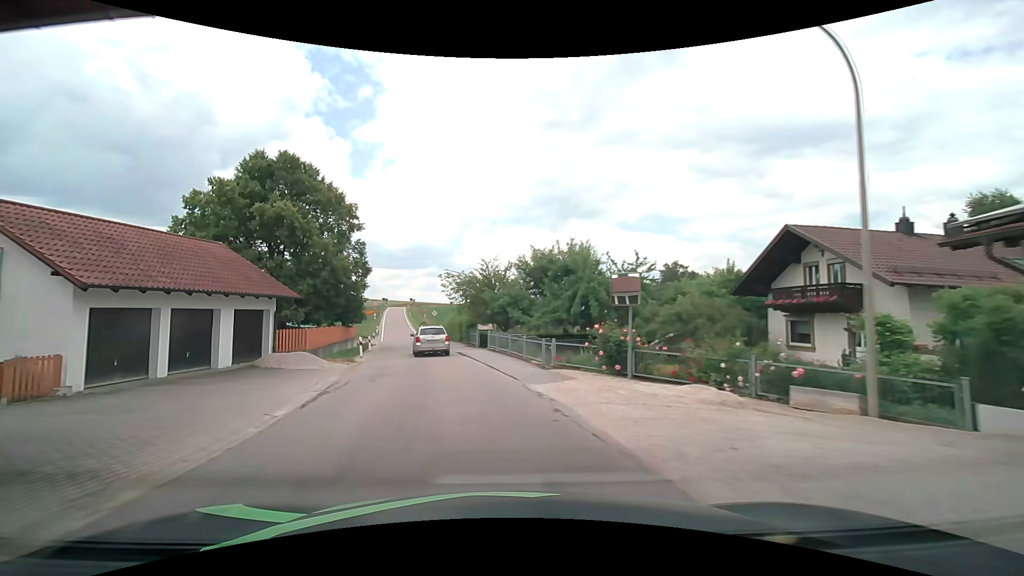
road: tertiary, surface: asphalt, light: Day
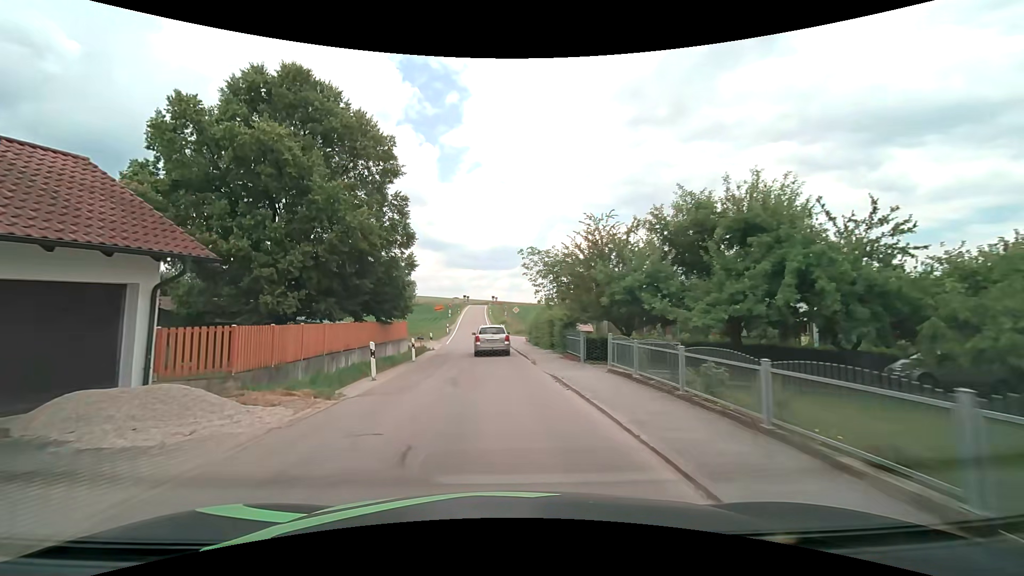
(-1.8, +13.0) m; -12°
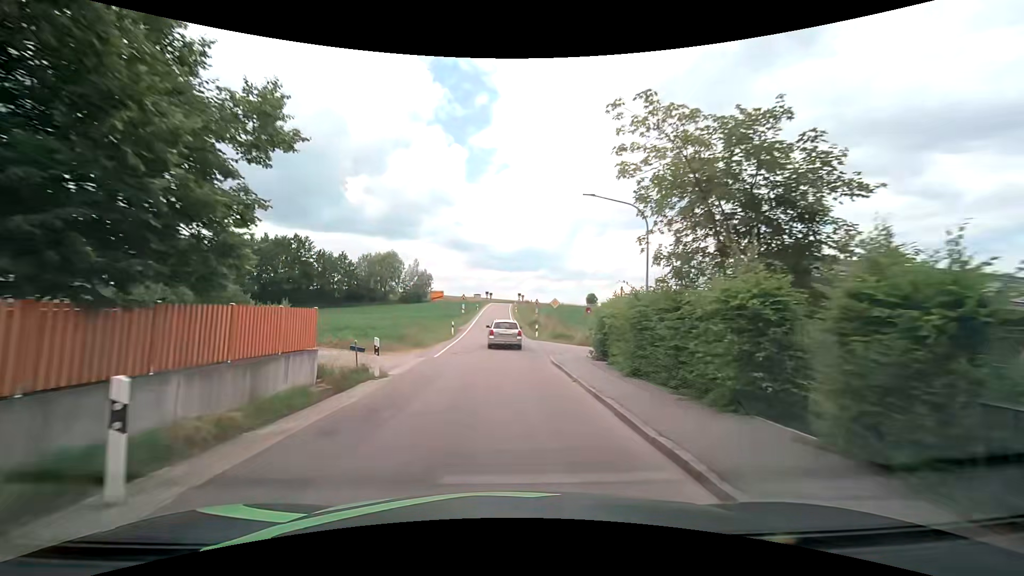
(-0.7, +18.5) m; -3°
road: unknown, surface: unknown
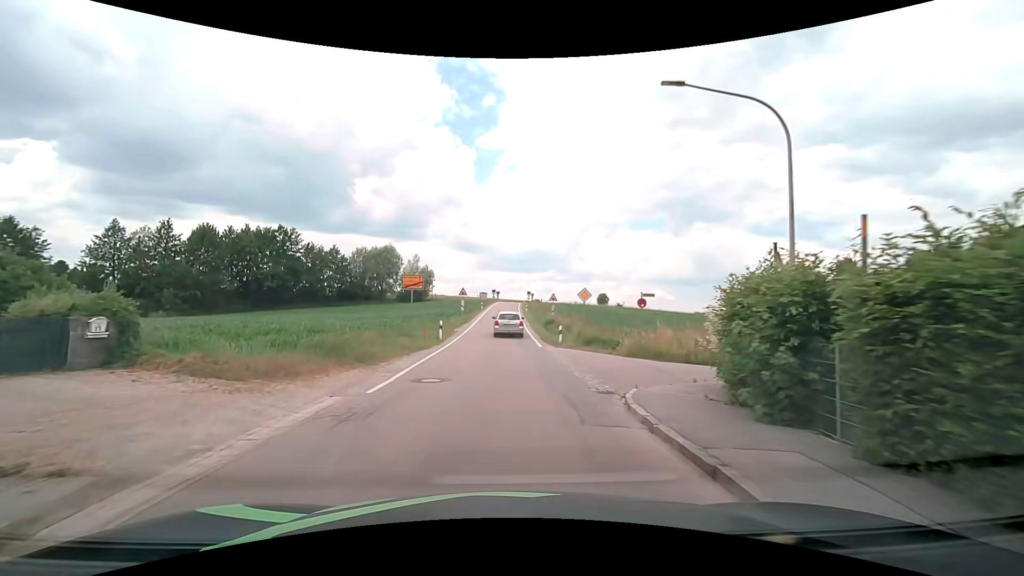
(-0.1, +10.7) m; -1°
